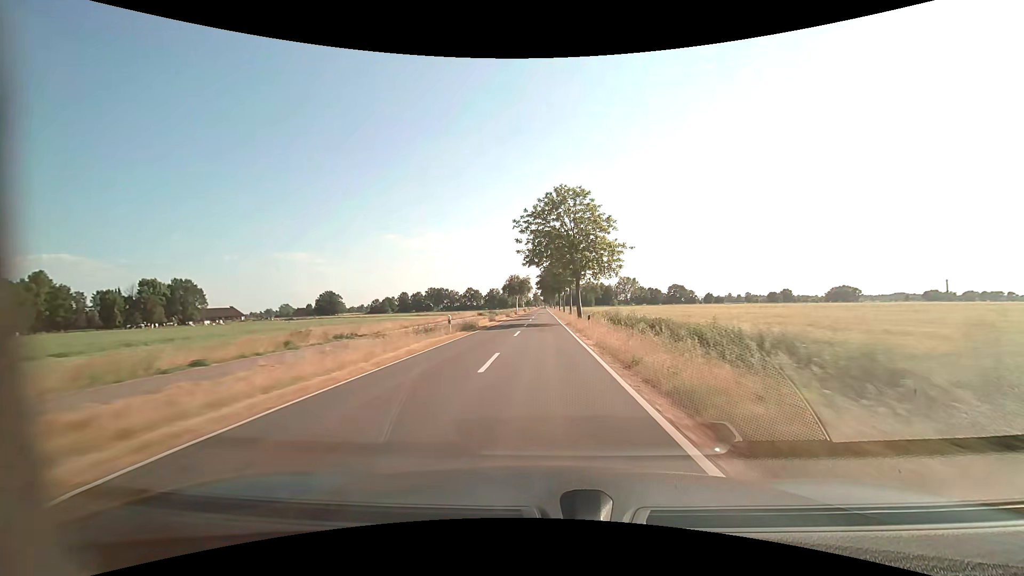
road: tertiary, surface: asphalt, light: Day
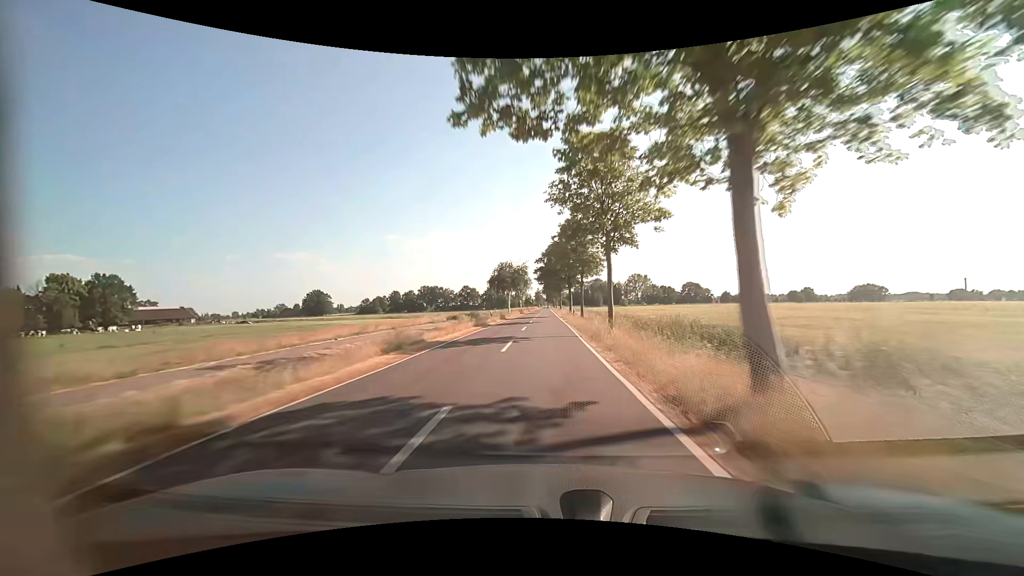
(-0.1, +31.7) m; 0°
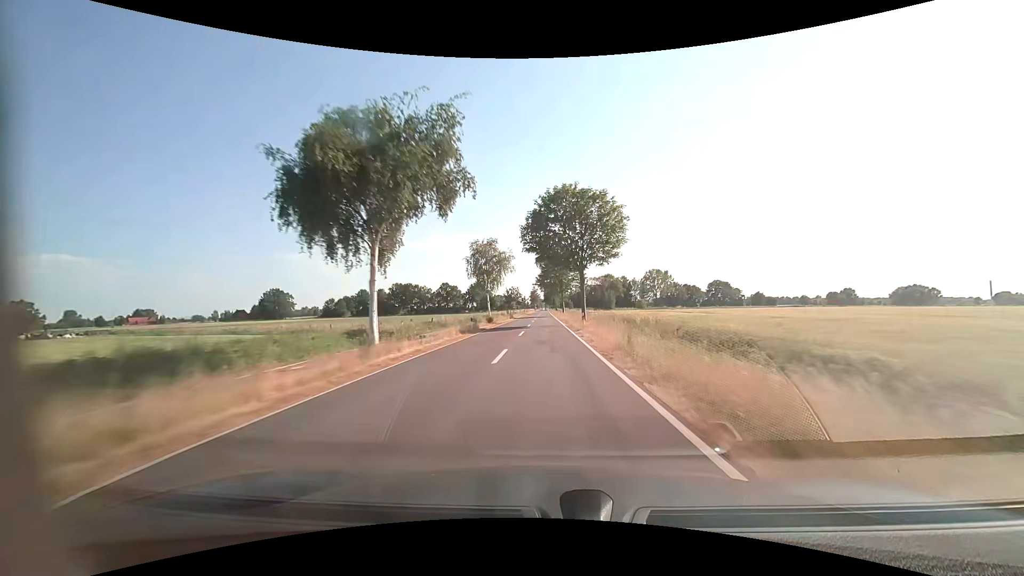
(+0.1, +63.4) m; 0°
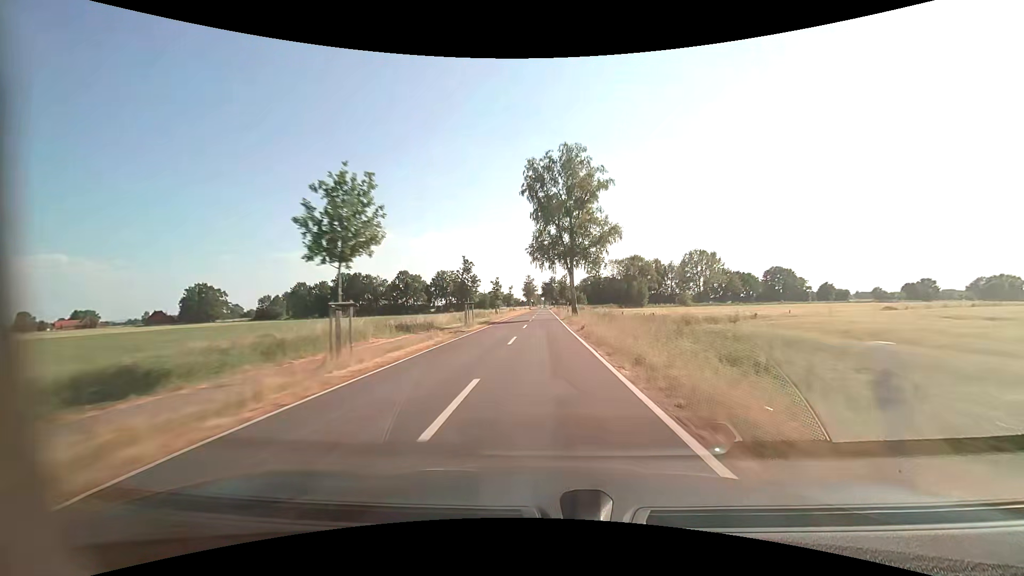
(-0.1, +79.2) m; 0°
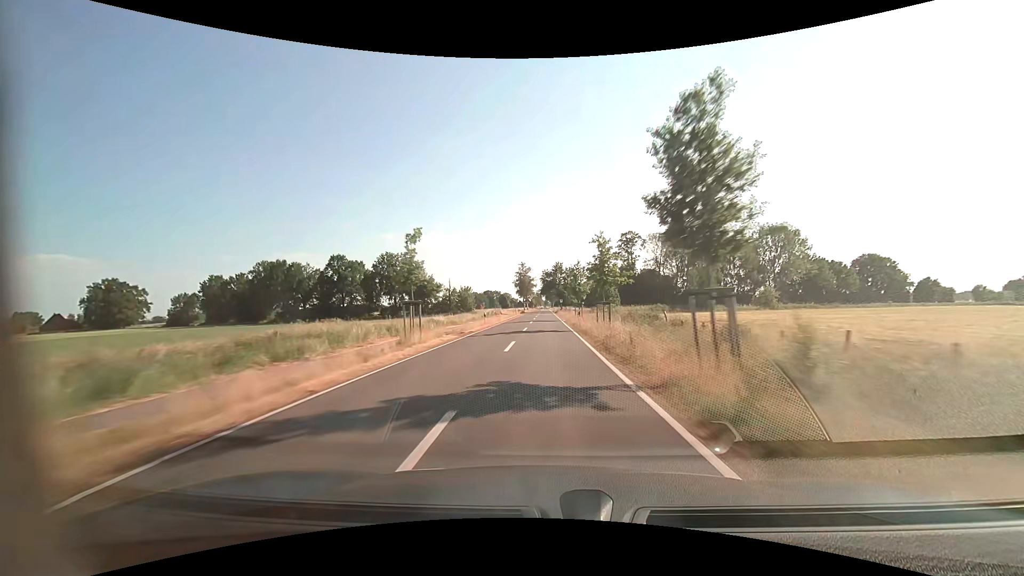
(-0.2, +63.3) m; 0°
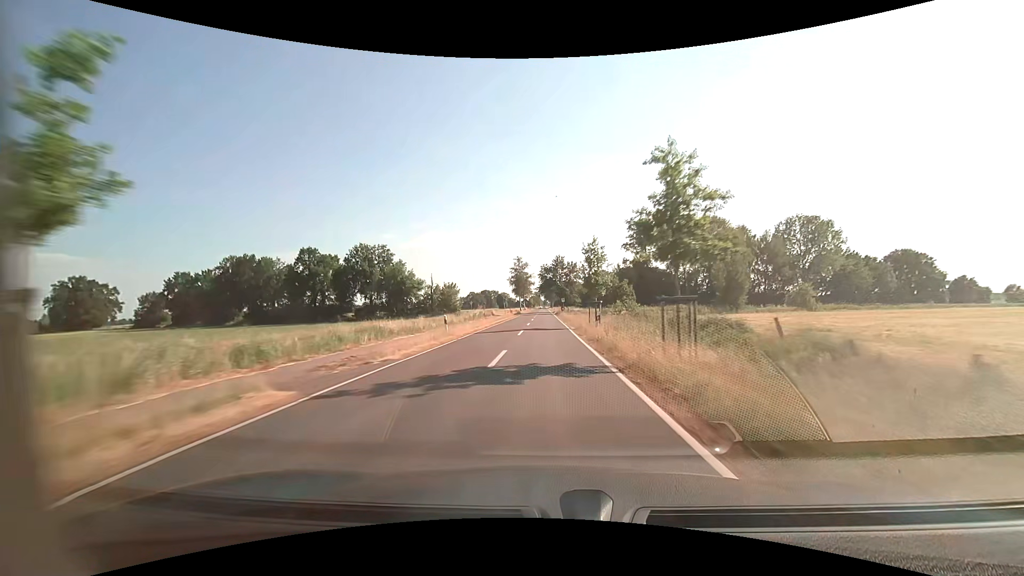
(+0.1, +15.8) m; 0°
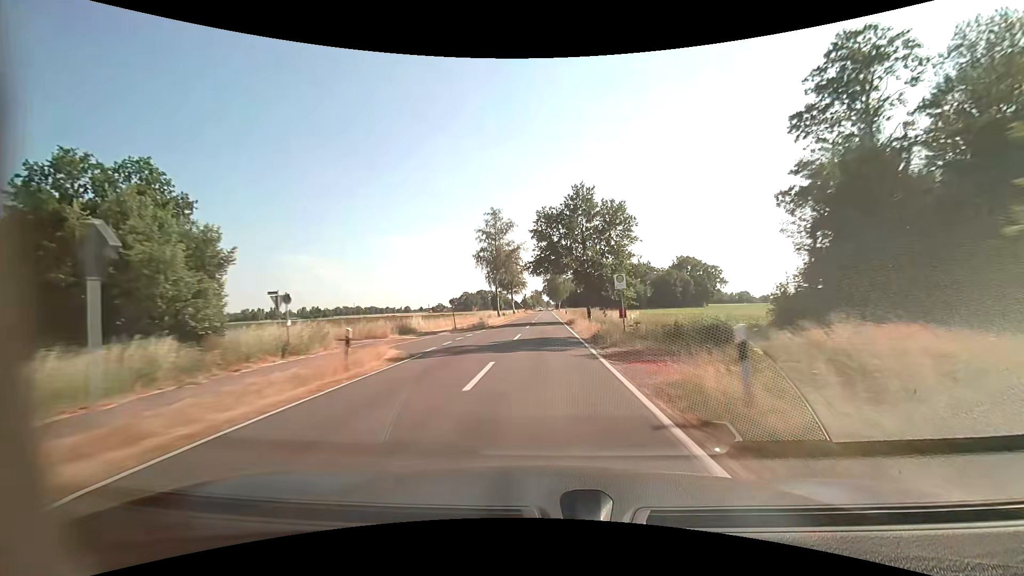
(+0.1, +63.3) m; 0°
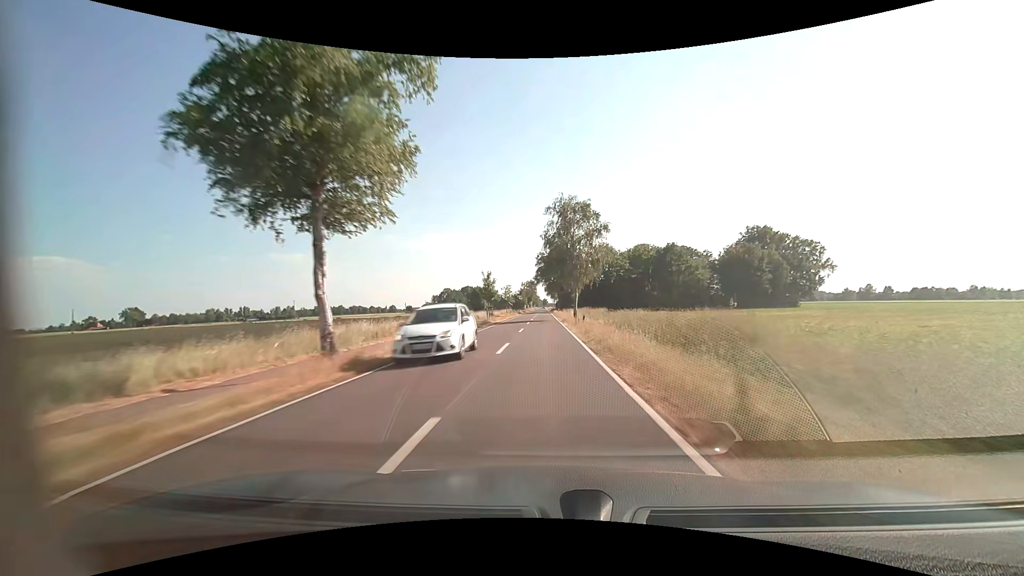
(+0.1, +79.1) m; 0°
(0, +10) (0, +20) (0, +30) (0, +40) (0, +50) (0, +60) (0, +70) (0, +80) (-1, +90) (-1, +100) m
